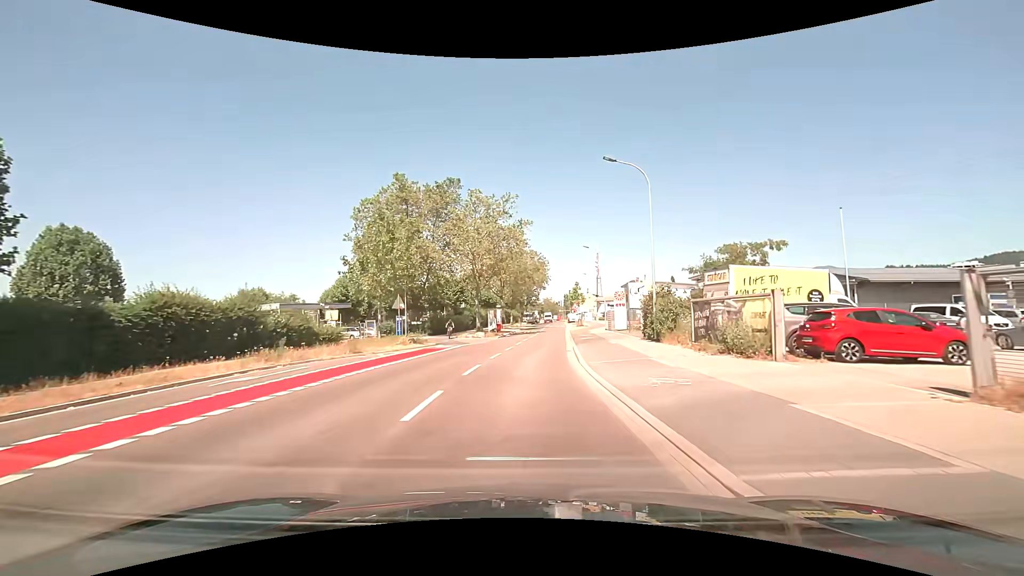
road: unclassified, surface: asphalt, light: Day
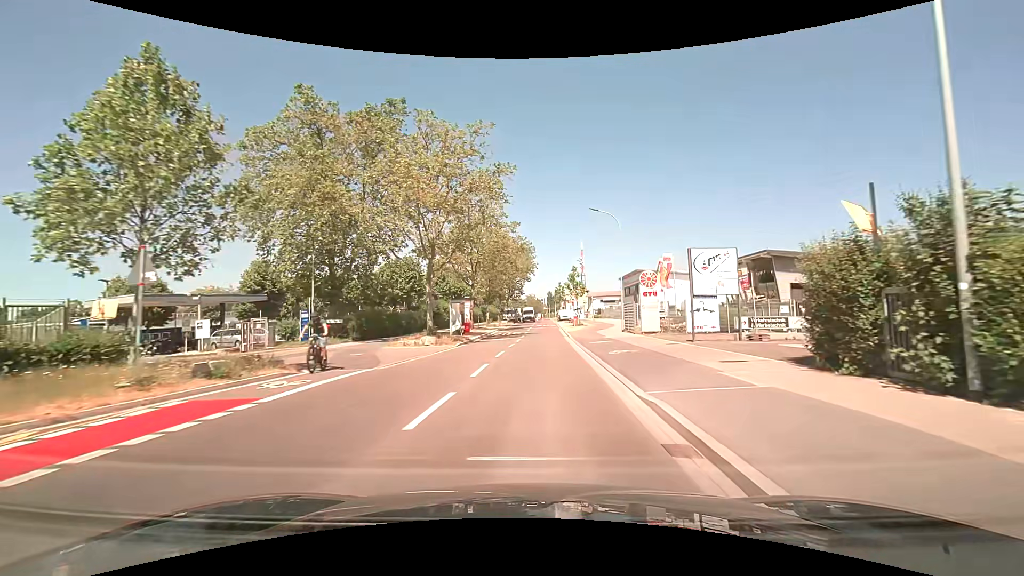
(+0.2, +18.2) m; +2°
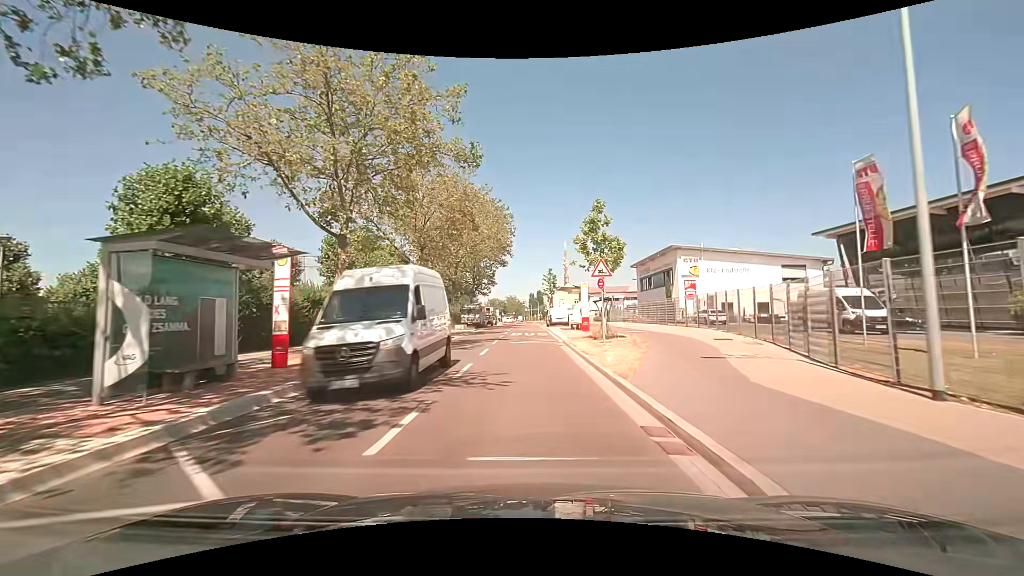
(+0.8, +30.4) m; +2°
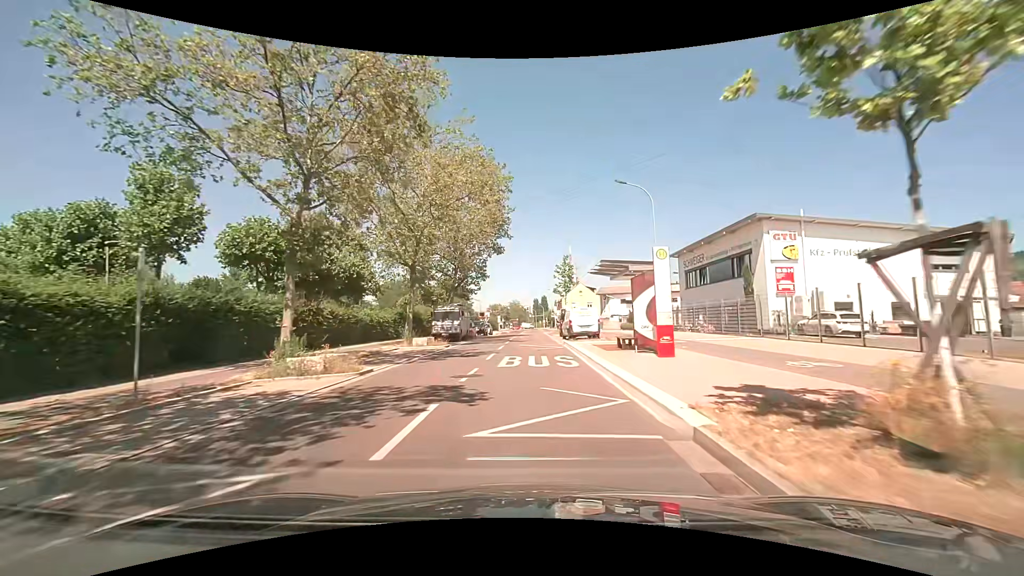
(0.0, +18.2) m; 0°
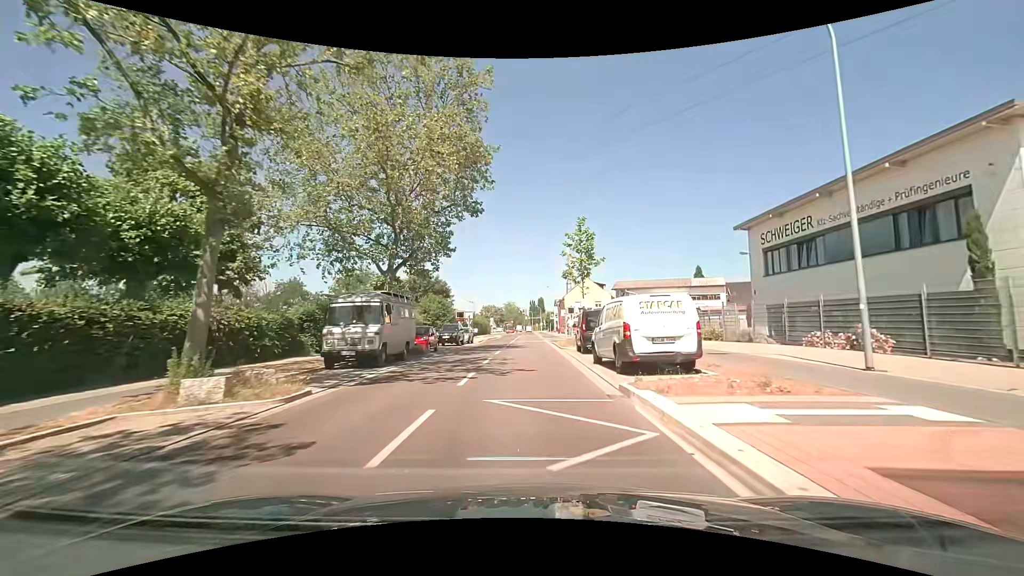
(+0.1, +18.1) m; +1°
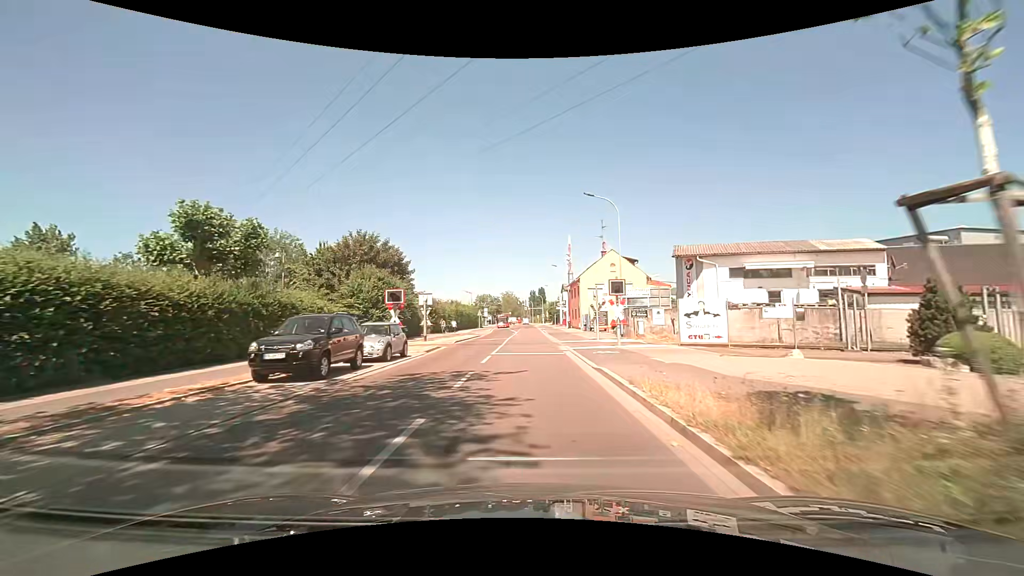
(-0.4, +25.0) m; -1°
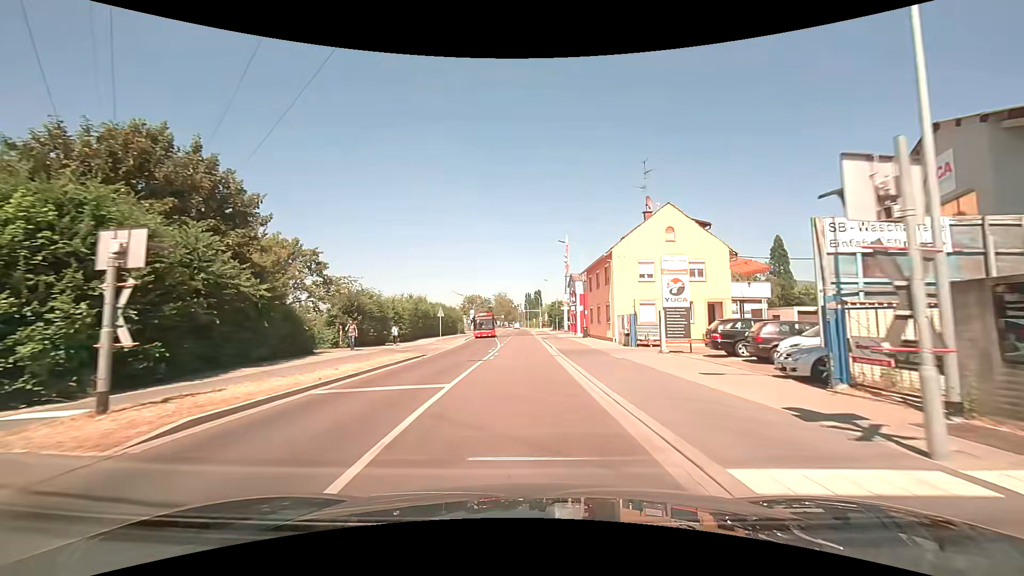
(+0.1, +25.4) m; 0°
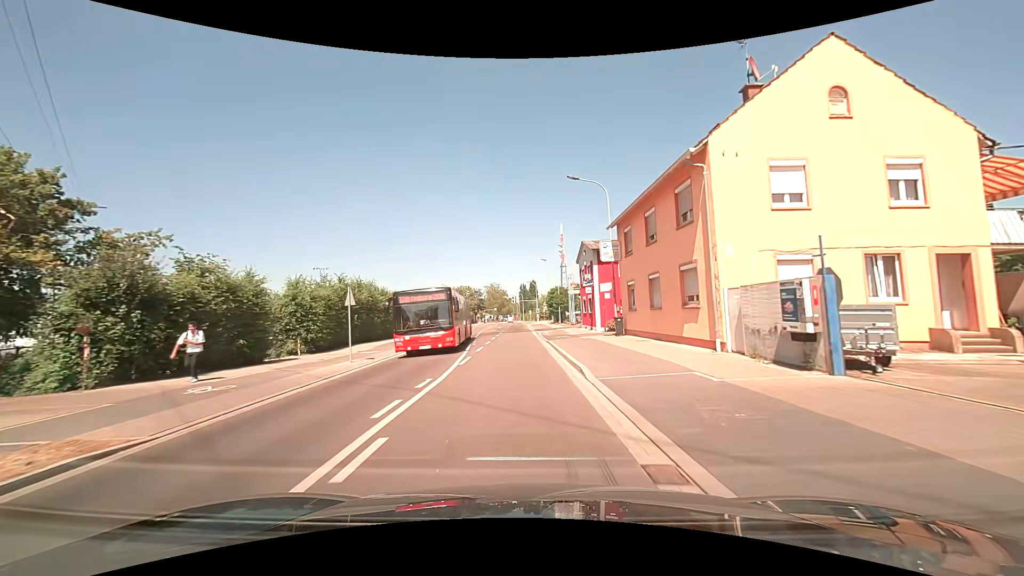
(+0.3, +19.0) m; +1°
(0, +10) (0, +20) (-1, +30) (-3, +40) (-3, +50) (-4, +60) (-4, +70) (-4, +80) (-5, +90) (-5, +100) m
